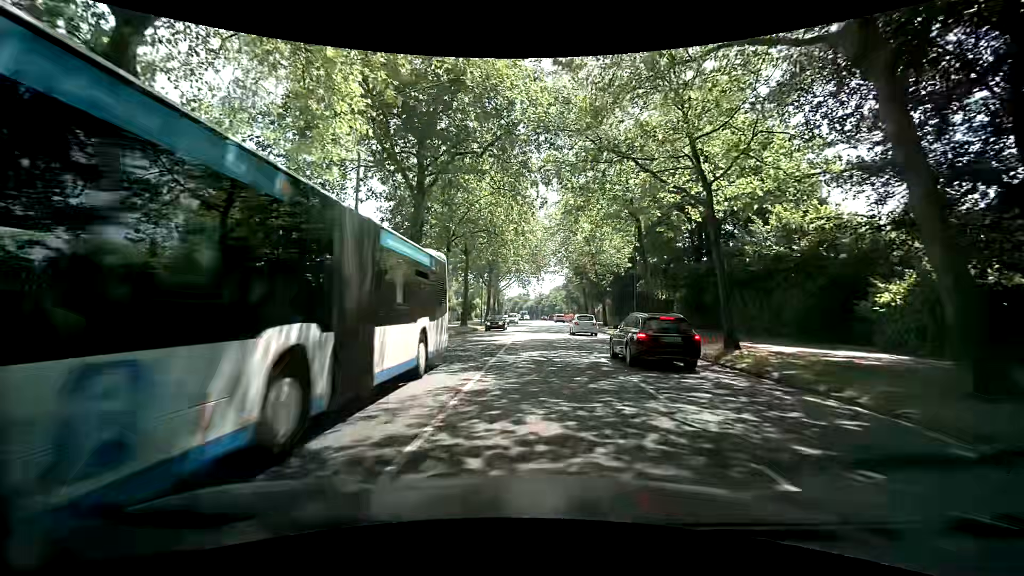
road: secondary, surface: asphalt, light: Day
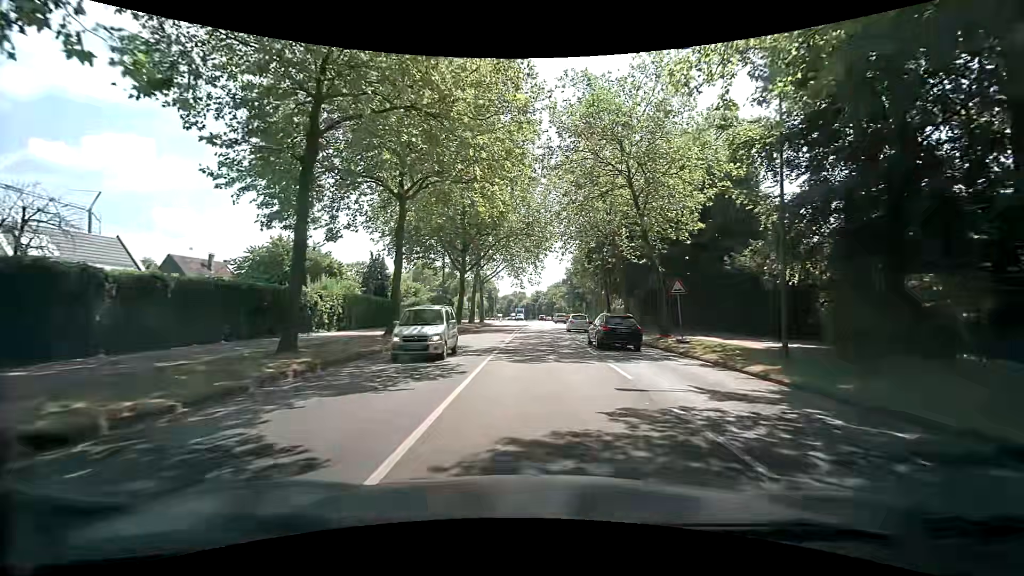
(-0.2, +22.5) m; 0°
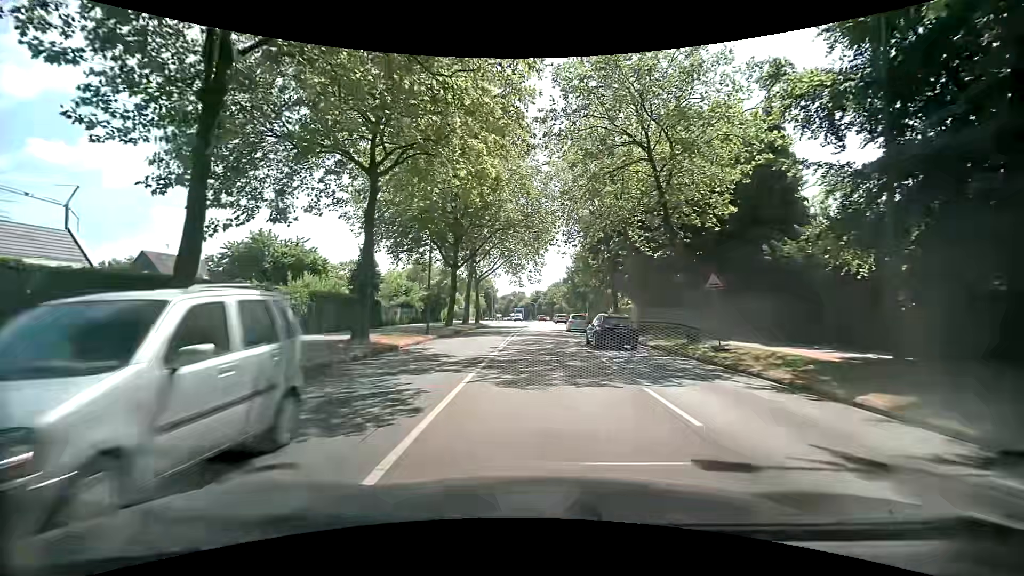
(0.0, +4.5) m; -2°
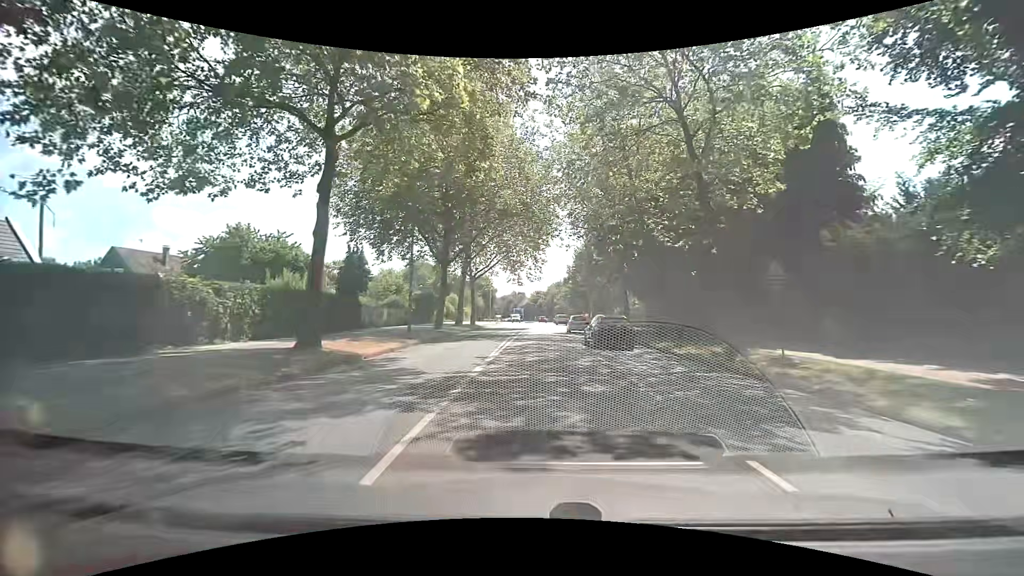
(0.0, +4.5) m; +2°
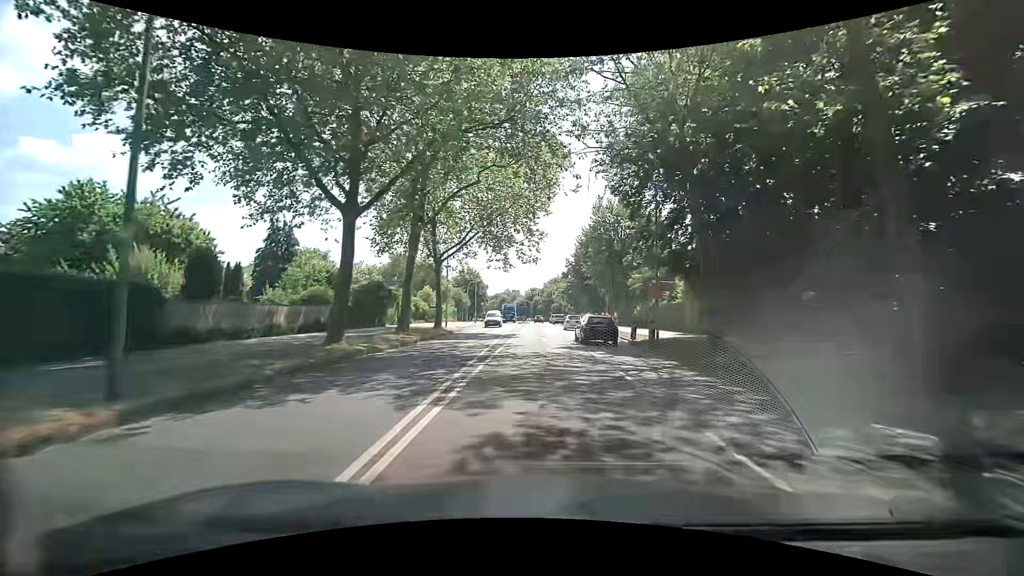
(-0.3, +17.8) m; -1°
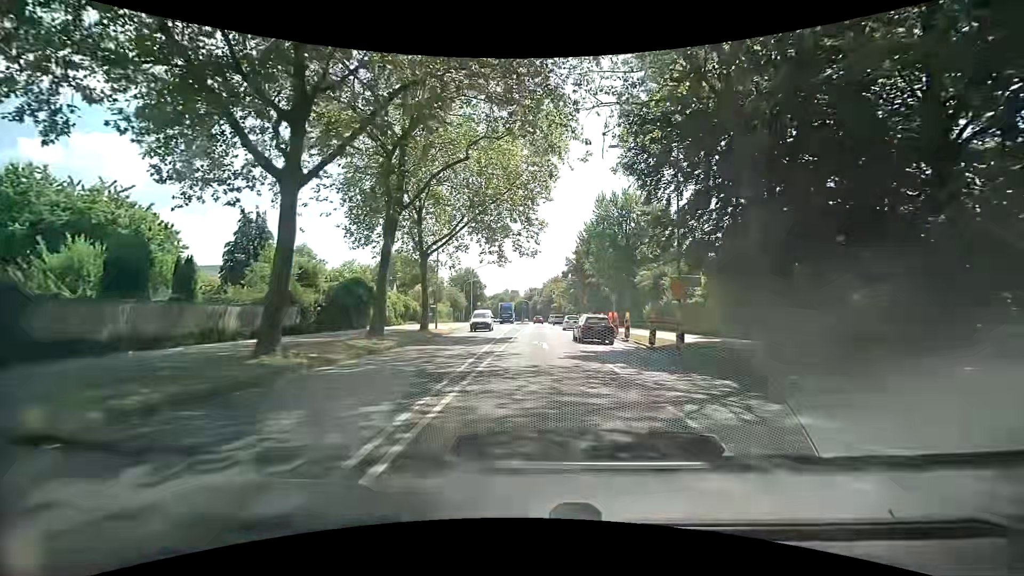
(+0.1, +4.5) m; +2°
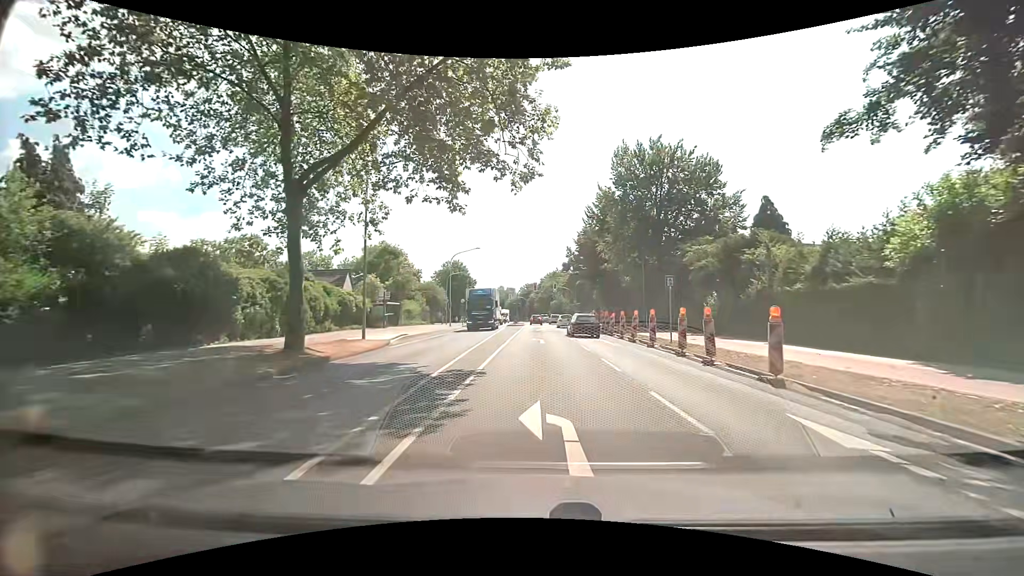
(-0.2, +17.9) m; -2°
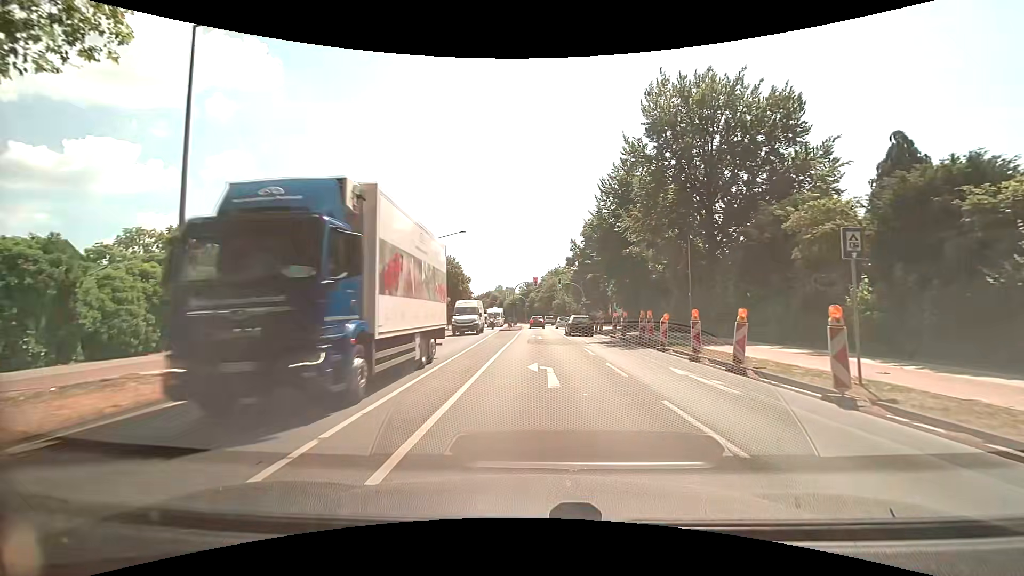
(+0.4, +13.5) m; +1°
(0, +10) (0, +20) (0, +30) (0, +40) (0, +50) (0, +60) (0, +70) (-1, +80) (-6, +88) (-14, +93) m
